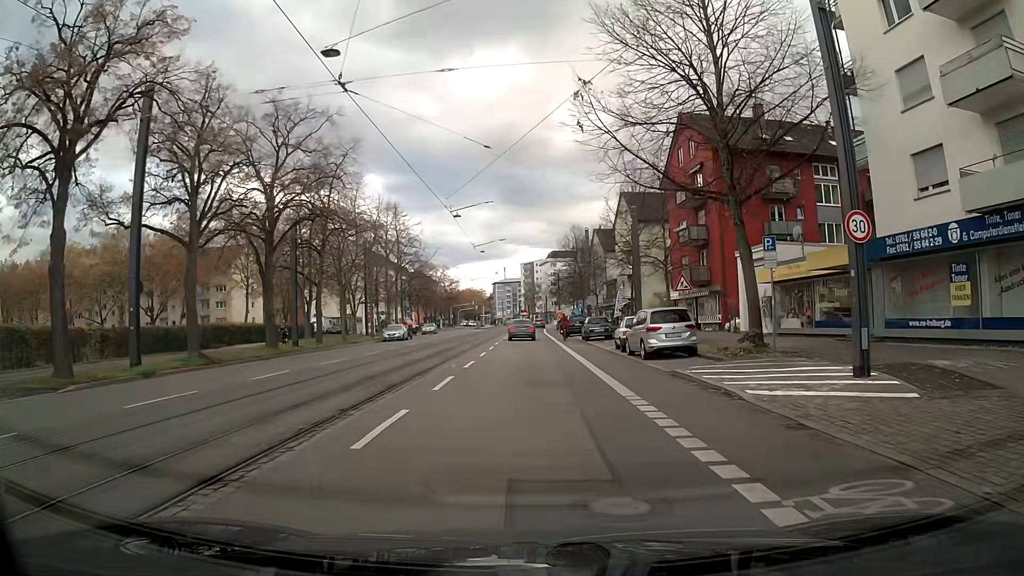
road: primary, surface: asphalt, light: Day
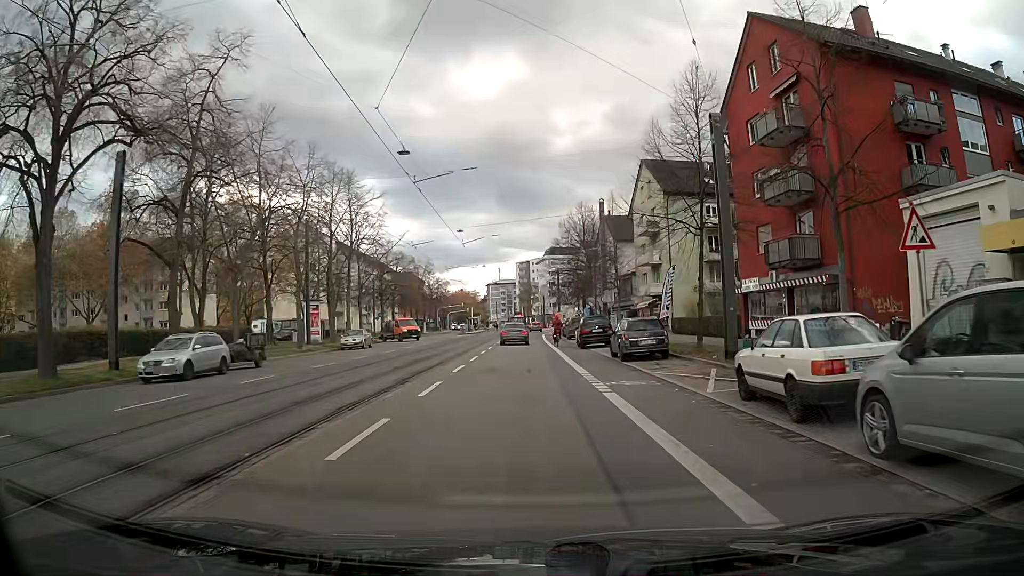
(-0.1, +18.6) m; 0°
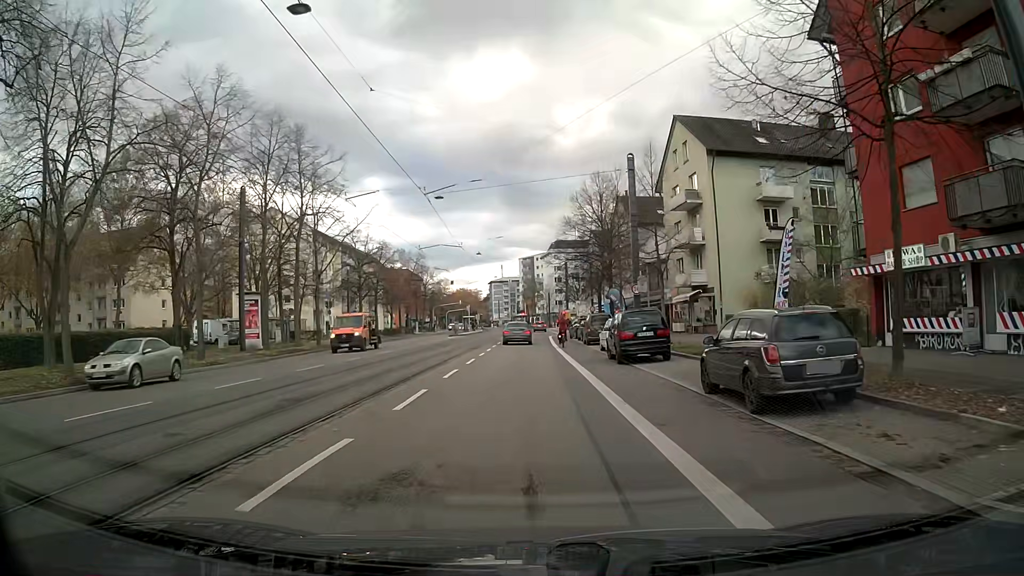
(0.0, +14.0) m; 0°
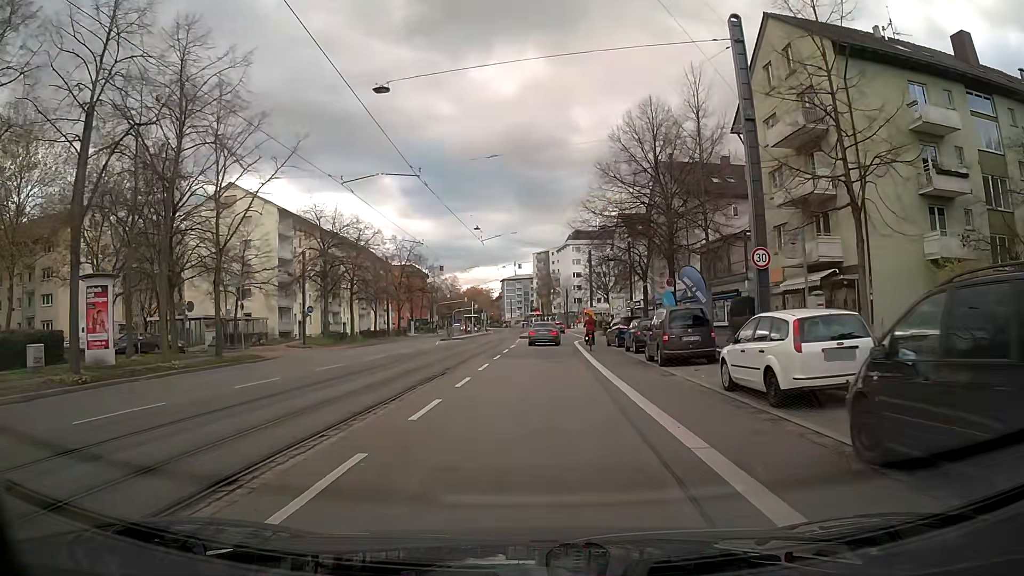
(-0.3, +18.7) m; -2°
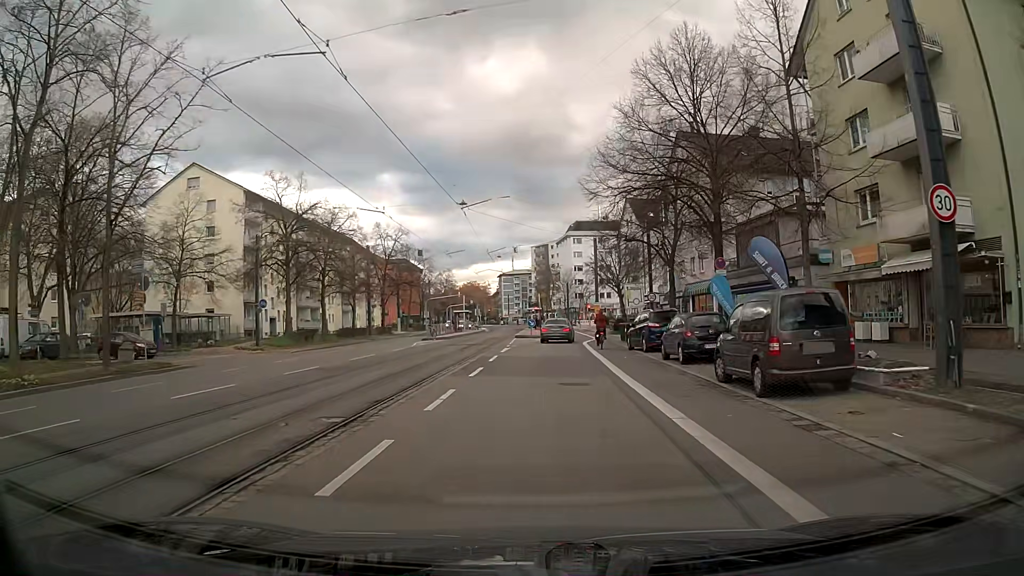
(0.0, +9.3) m; 0°
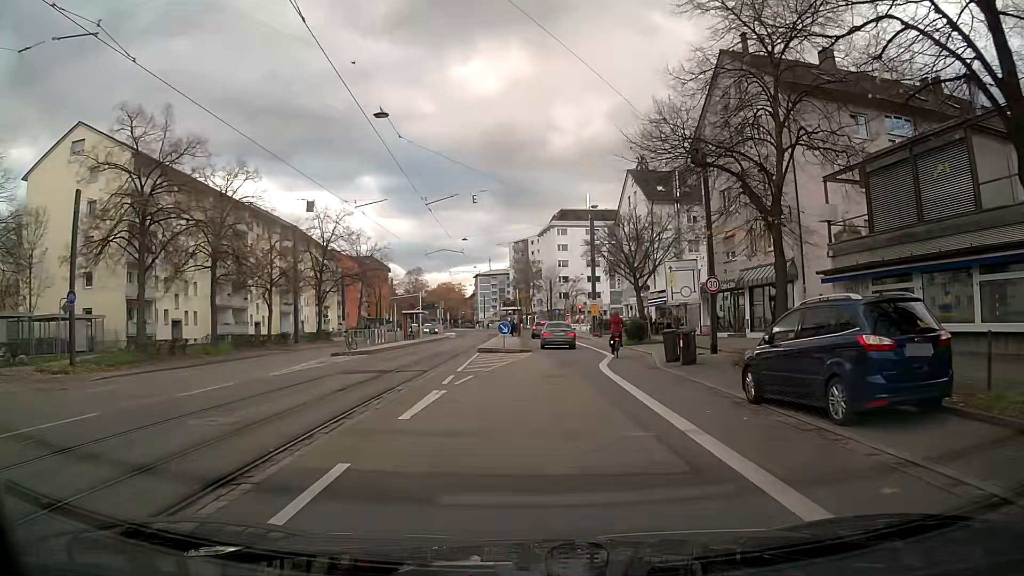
(+0.3, +18.7) m; +2°
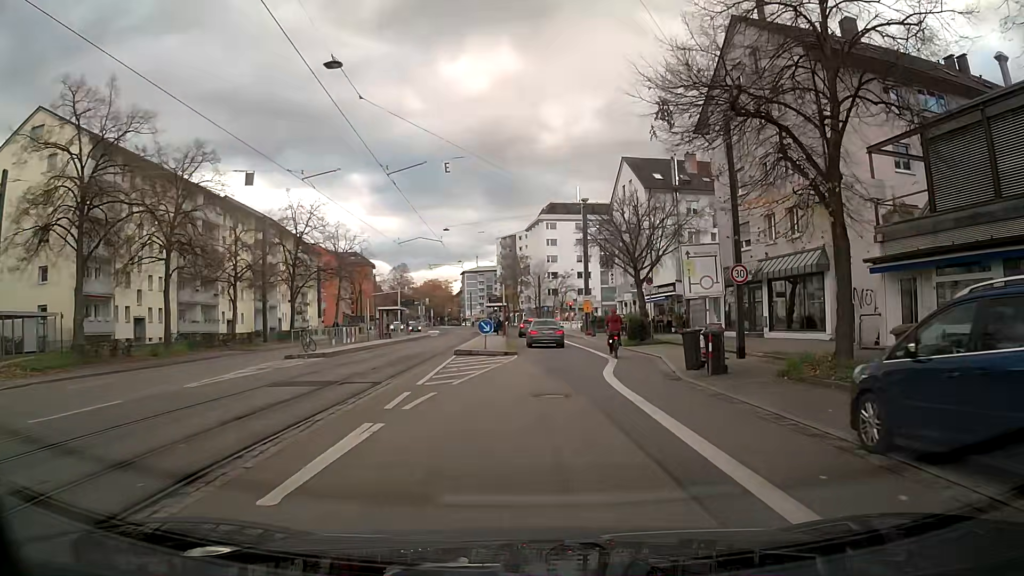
(0.0, +4.7) m; 0°
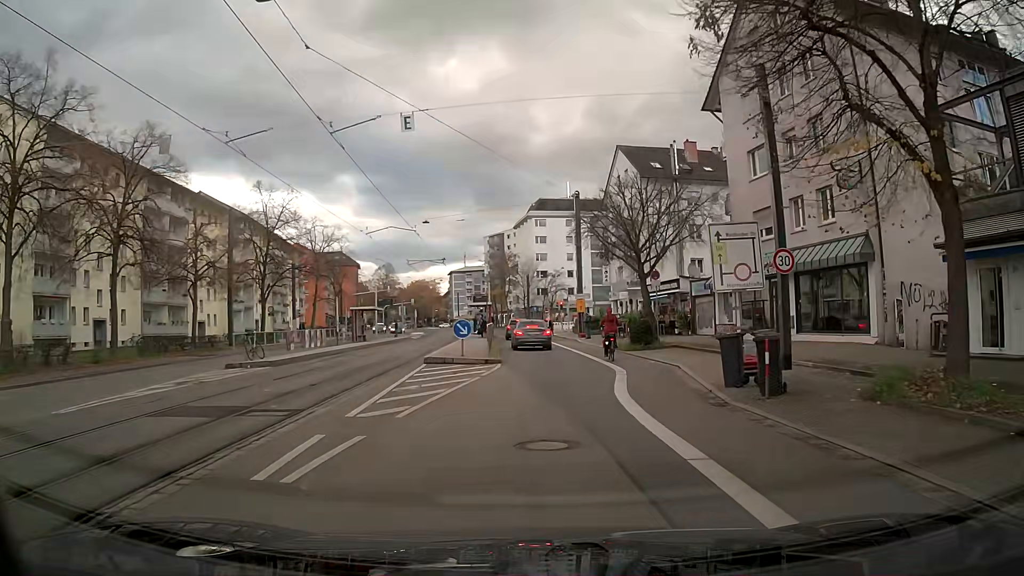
(+0.1, +4.6) m; +2°
(0, +10) (+1, +20) (0, +30) (0, +40) (-1, +50) (-1, +60) (-2, +70) (-3, +80) (-5, +90) (-6, +100) m
